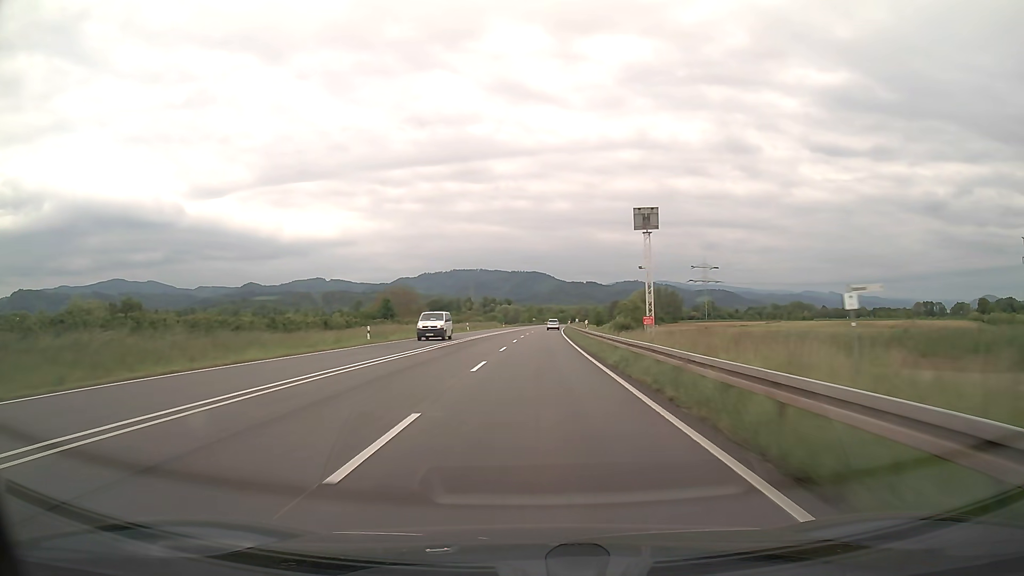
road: trunk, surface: asphalt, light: Day
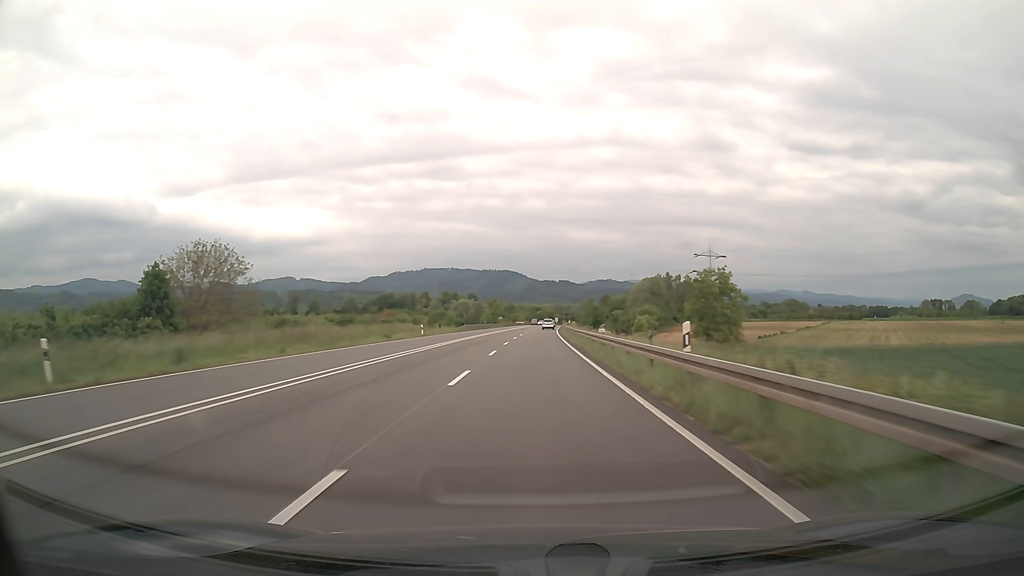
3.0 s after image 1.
(+1.7, +75.8) m; +2°
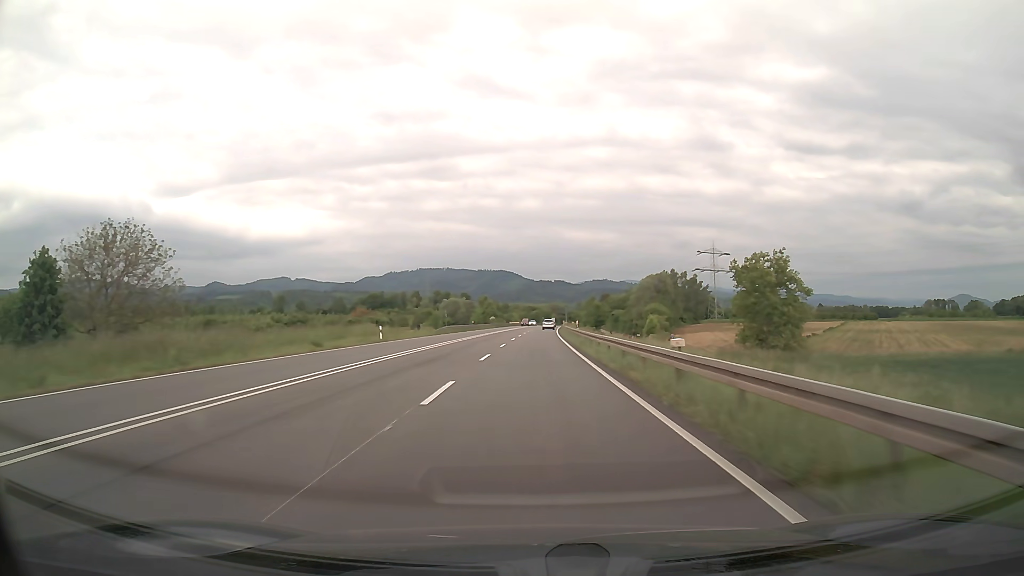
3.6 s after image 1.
(+0.1, +15.2) m; 0°
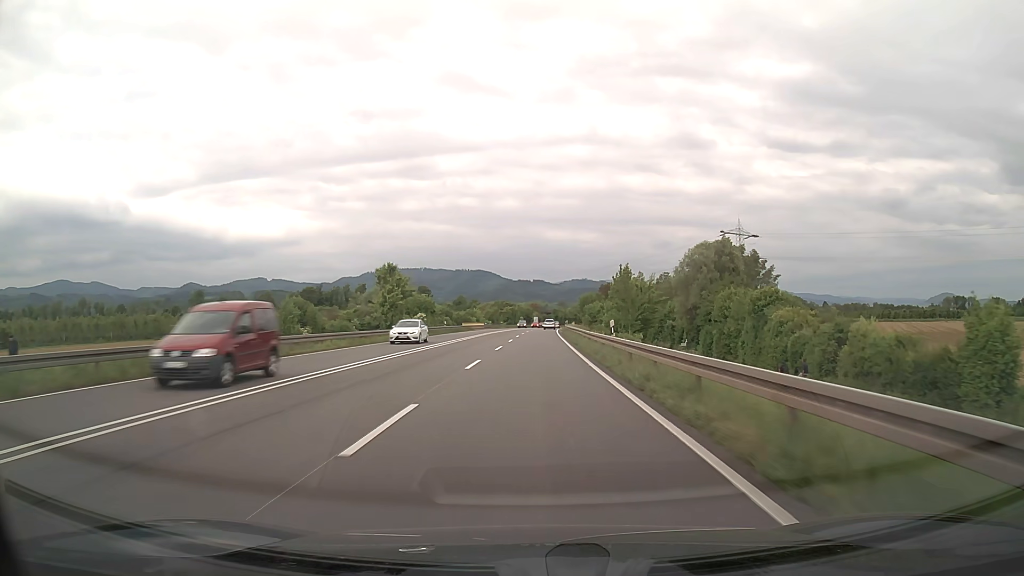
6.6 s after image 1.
(+1.3, +76.4) m; +2°
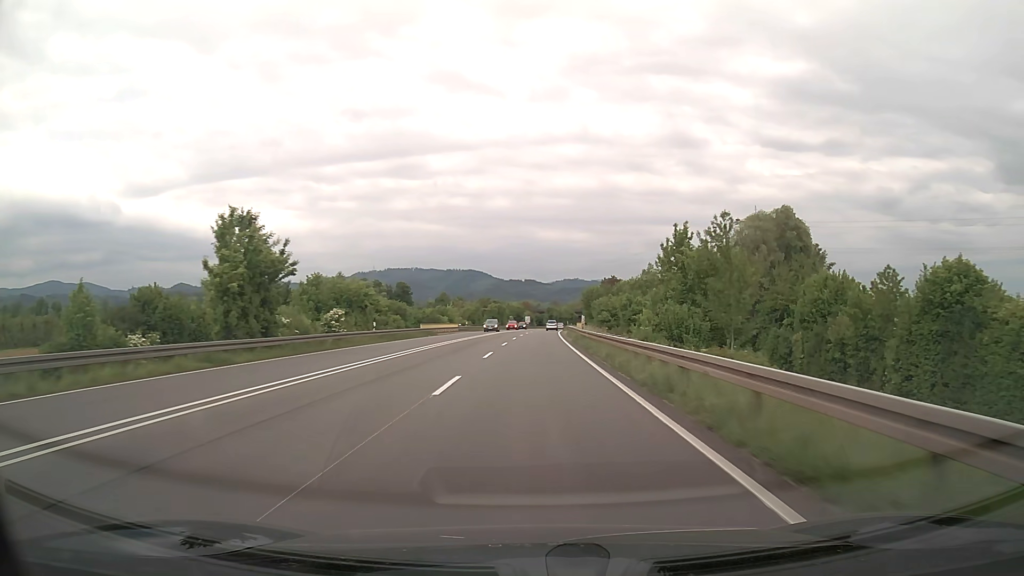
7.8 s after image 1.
(+0.2, +30.7) m; +1°
